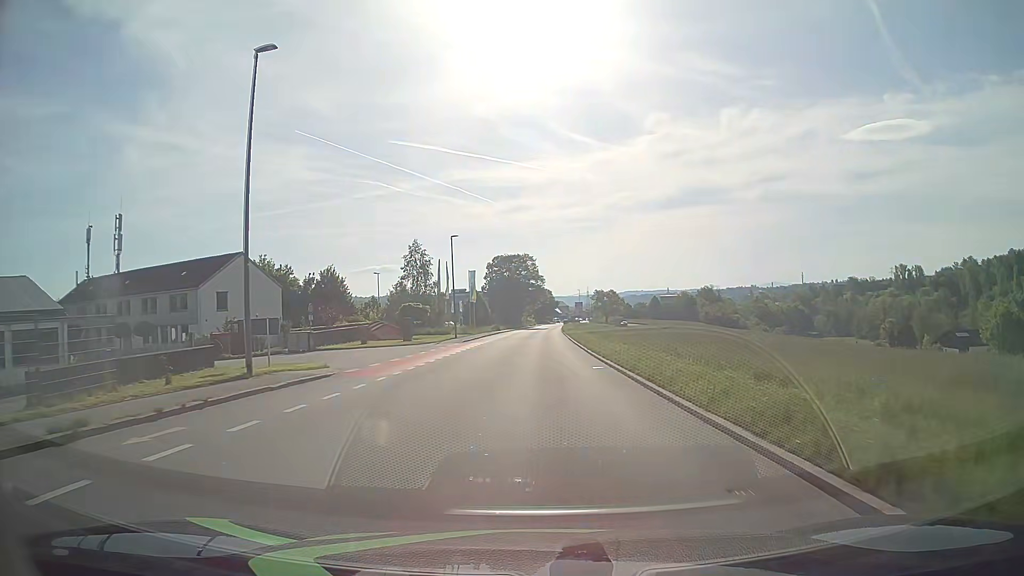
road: tertiary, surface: asphalt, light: Day
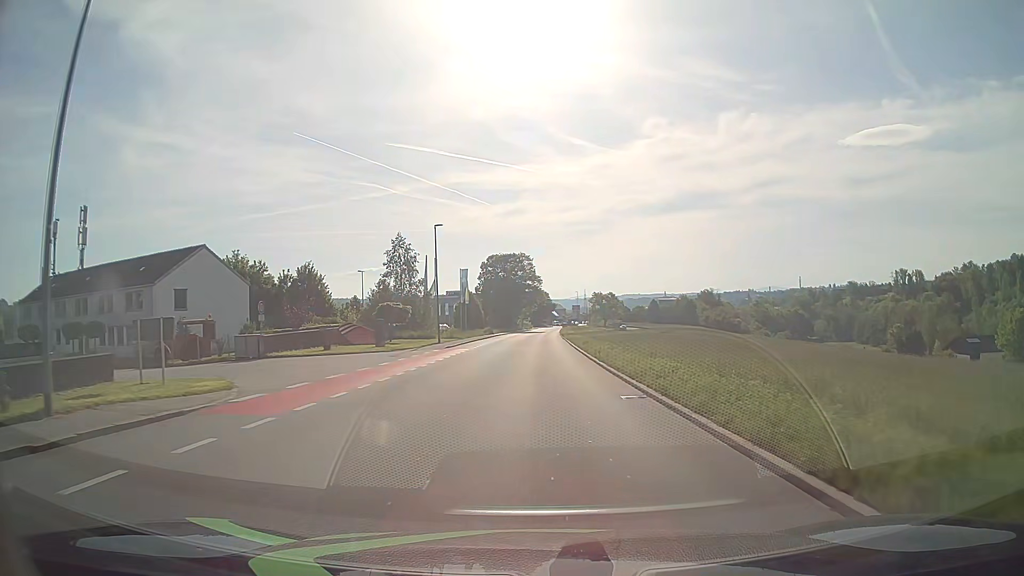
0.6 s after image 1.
(0.0, +7.4) m; 0°
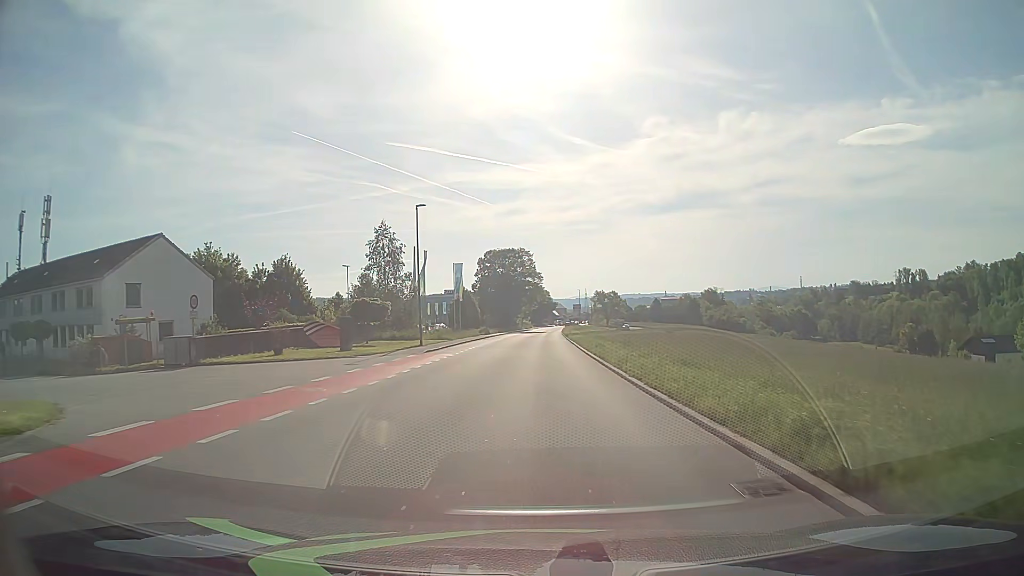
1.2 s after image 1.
(0.0, +7.4) m; 0°
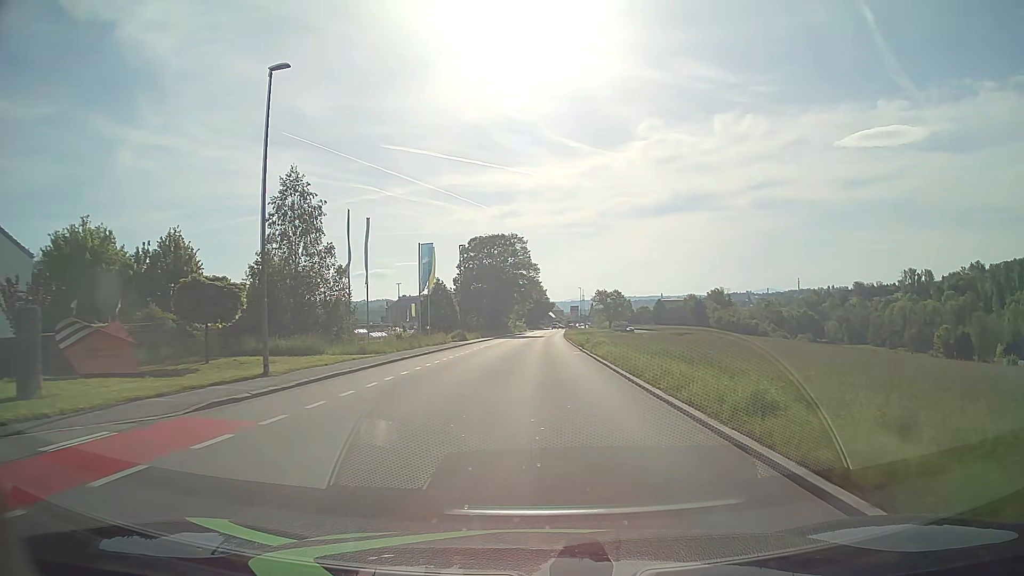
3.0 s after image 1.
(+0.1, +22.4) m; 0°
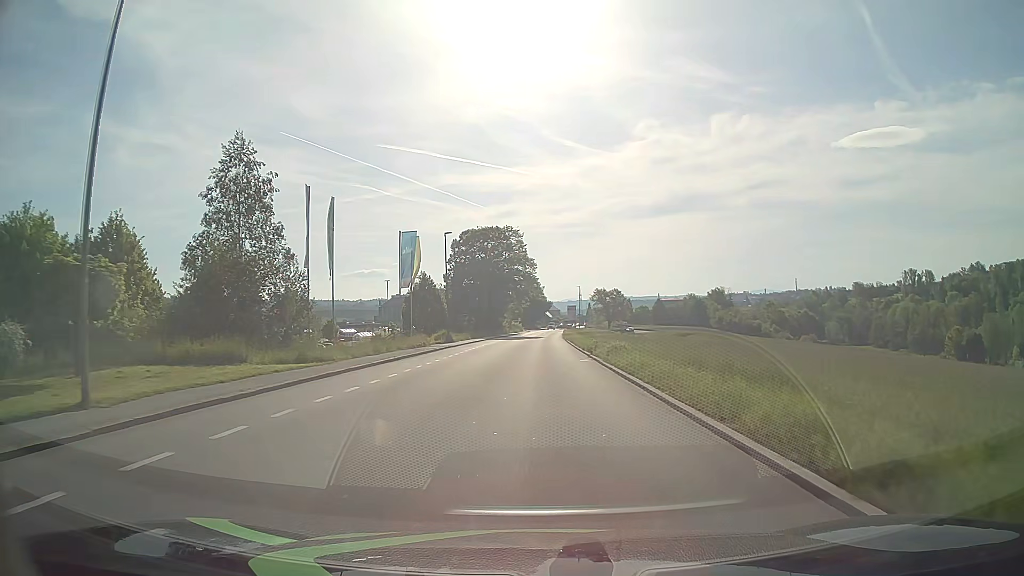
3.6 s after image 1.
(0.0, +7.5) m; 0°
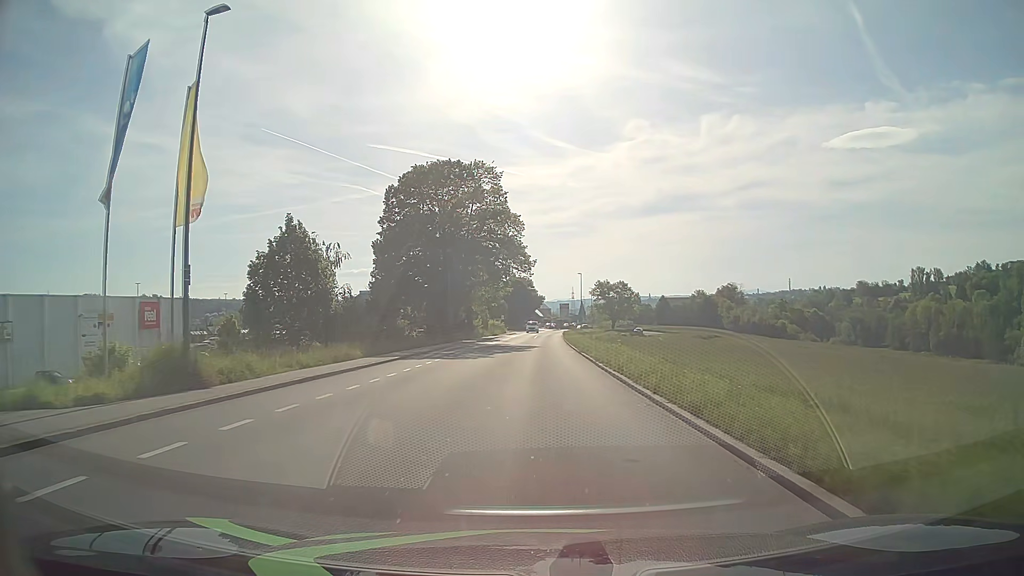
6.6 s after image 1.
(+0.3, +37.6) m; +1°
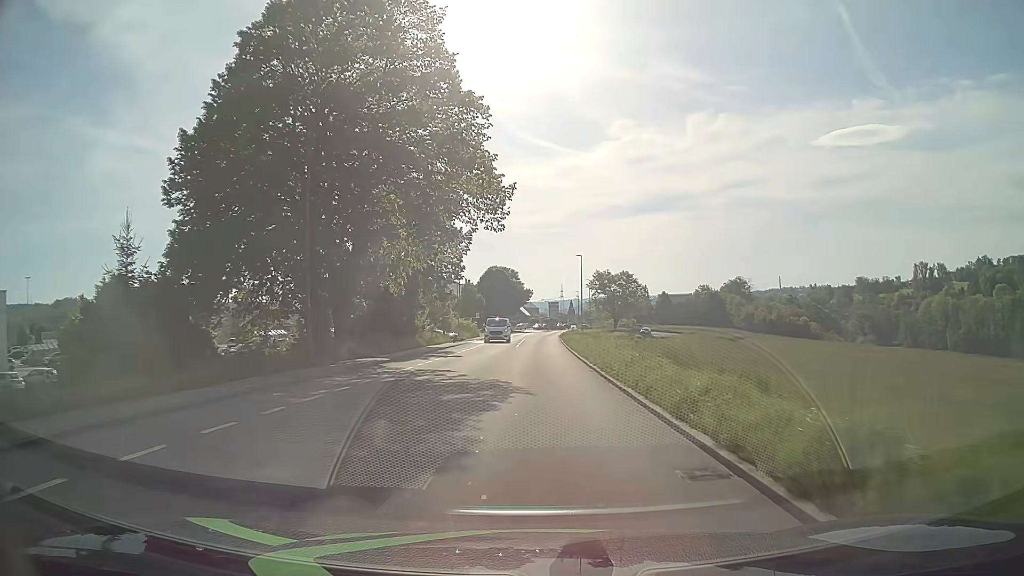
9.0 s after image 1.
(+0.3, +30.3) m; +1°
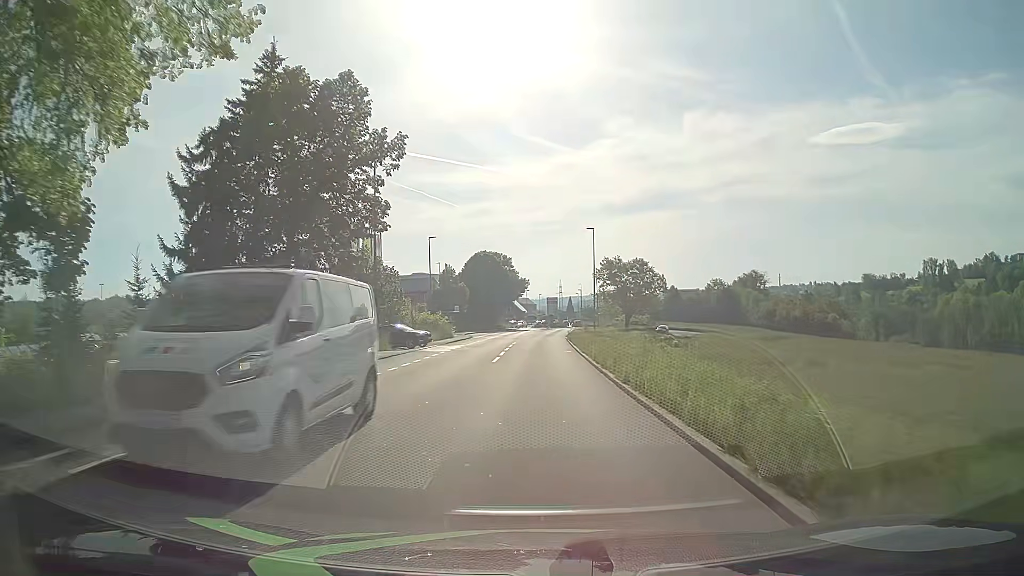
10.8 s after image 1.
(+0.1, +22.8) m; 0°
(0, +10) (0, +20) (0, +30) (+1, +40) (+1, +50) (+1, +60) (+2, +70) (+3, +80) (+3, +90) (+4, +100) m
